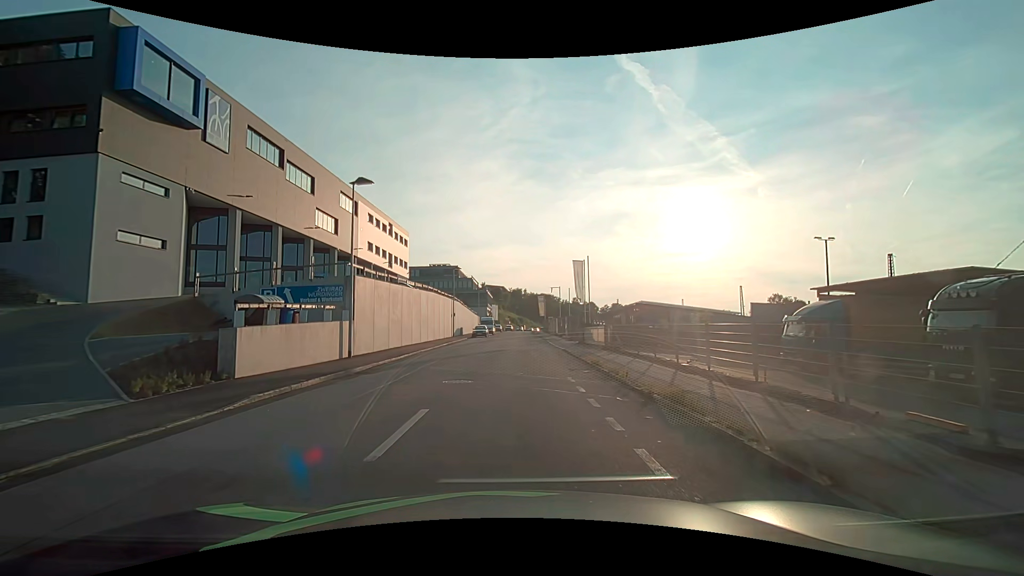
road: residential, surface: asphalt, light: Day
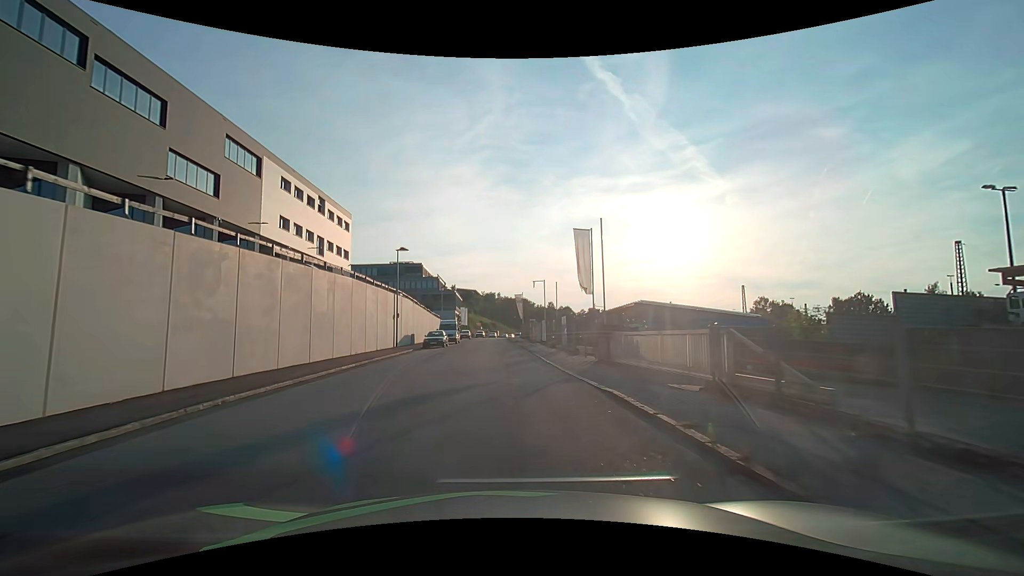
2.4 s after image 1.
(+0.1, +17.7) m; +3°
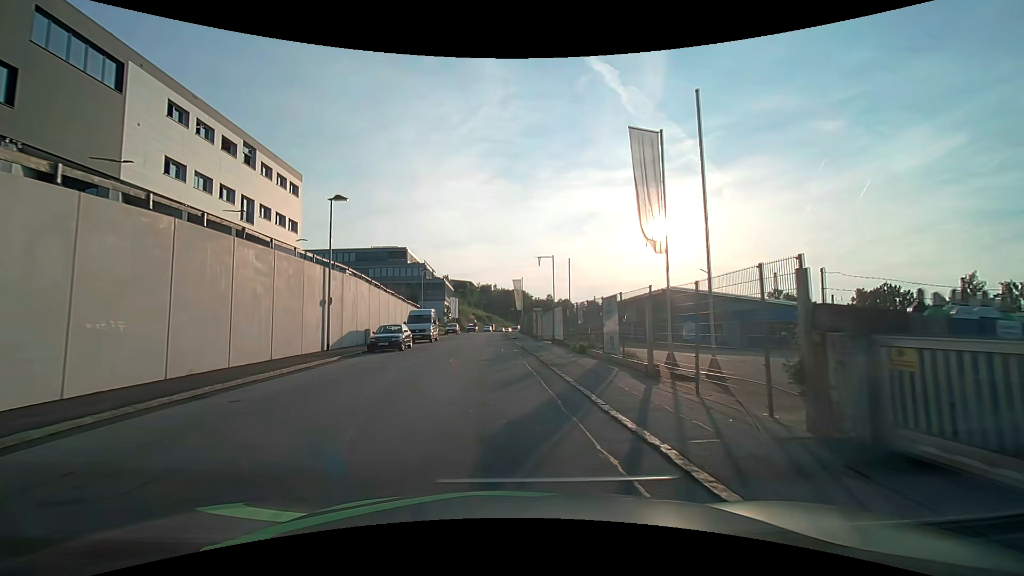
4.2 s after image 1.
(-0.1, +15.0) m; 0°
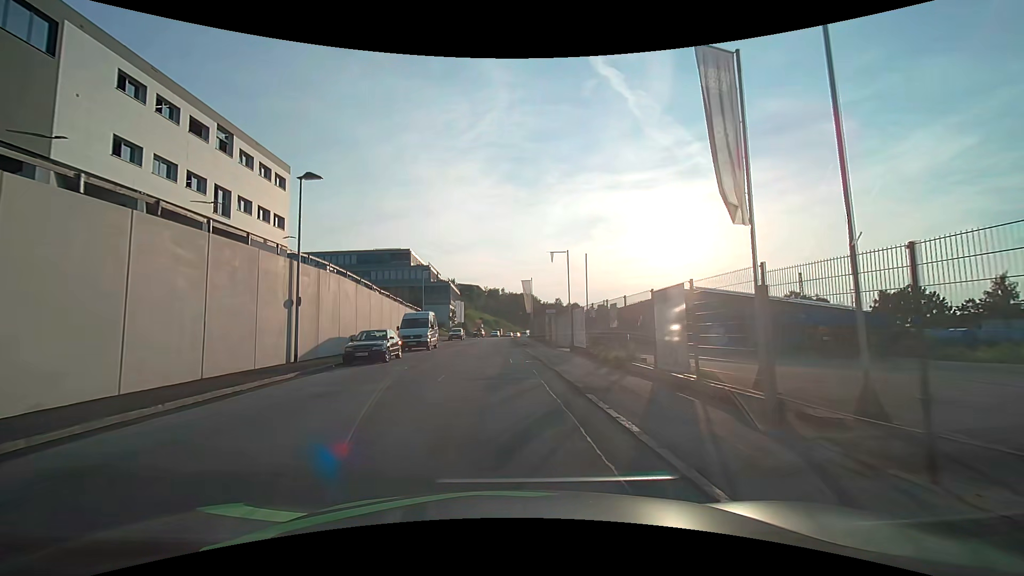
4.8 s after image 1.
(-0.1, +5.1) m; -1°
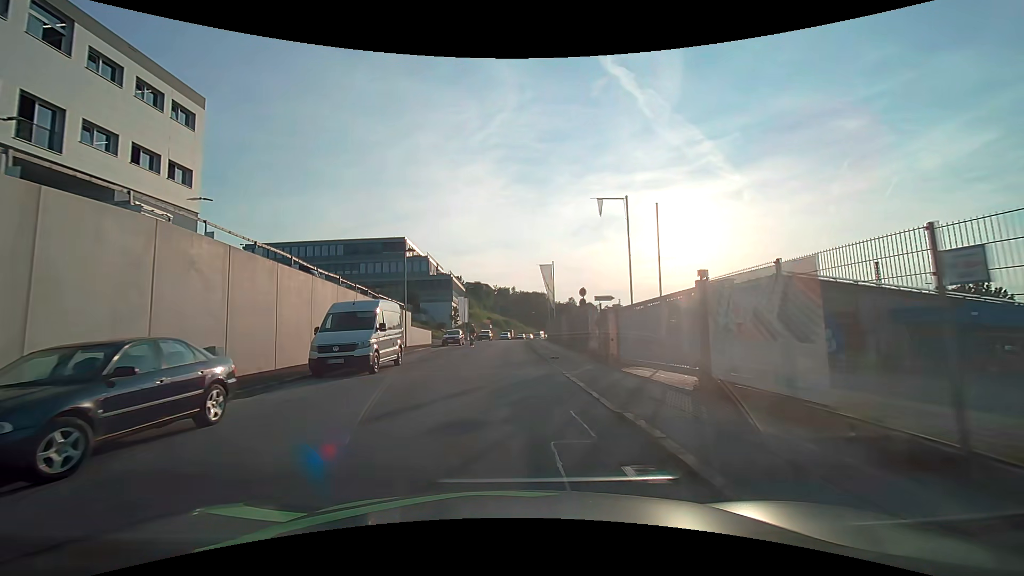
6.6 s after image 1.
(-0.3, +15.5) m; -2°
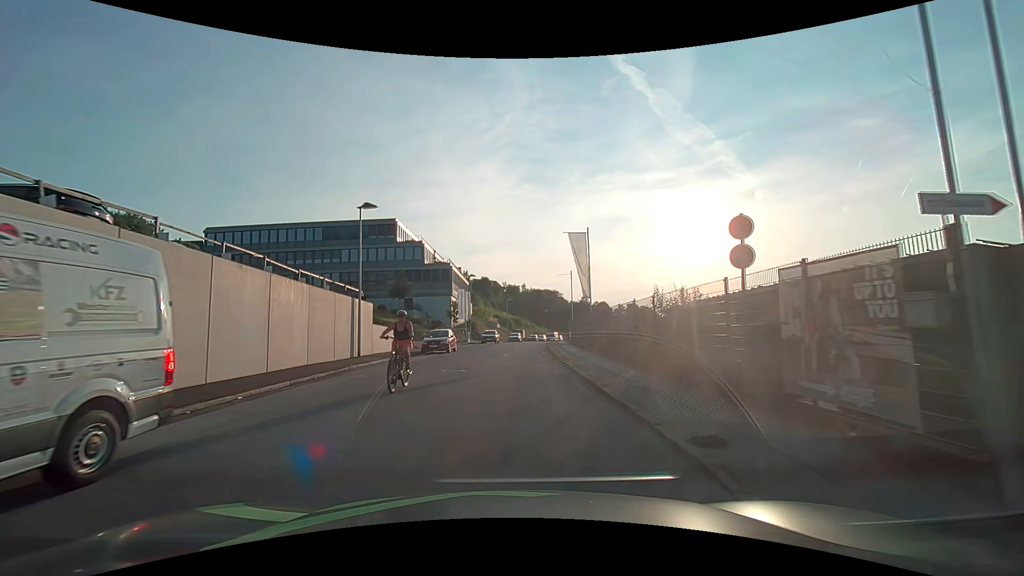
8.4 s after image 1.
(0.0, +15.1) m; 0°
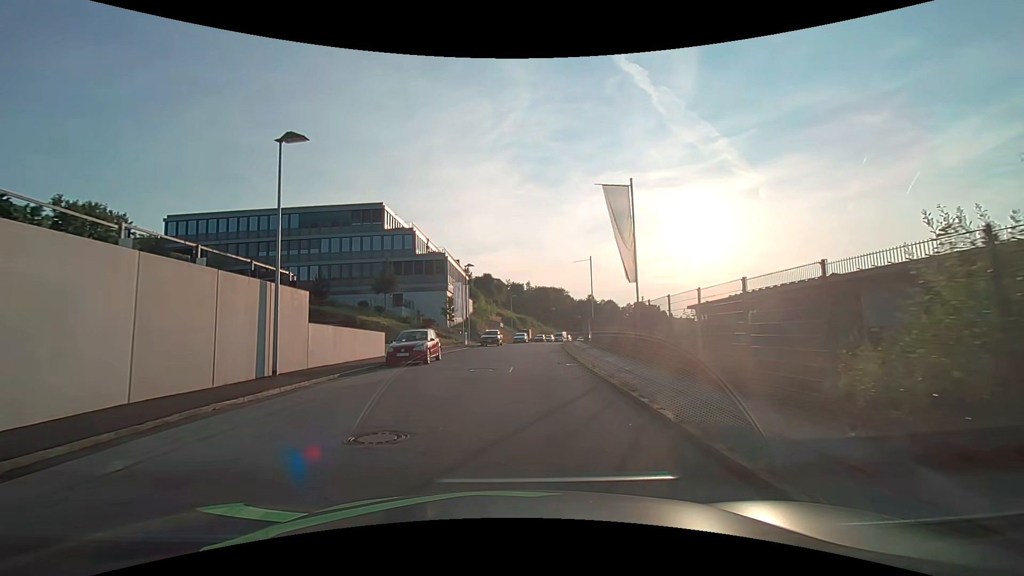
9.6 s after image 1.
(-0.2, +9.8) m; 0°
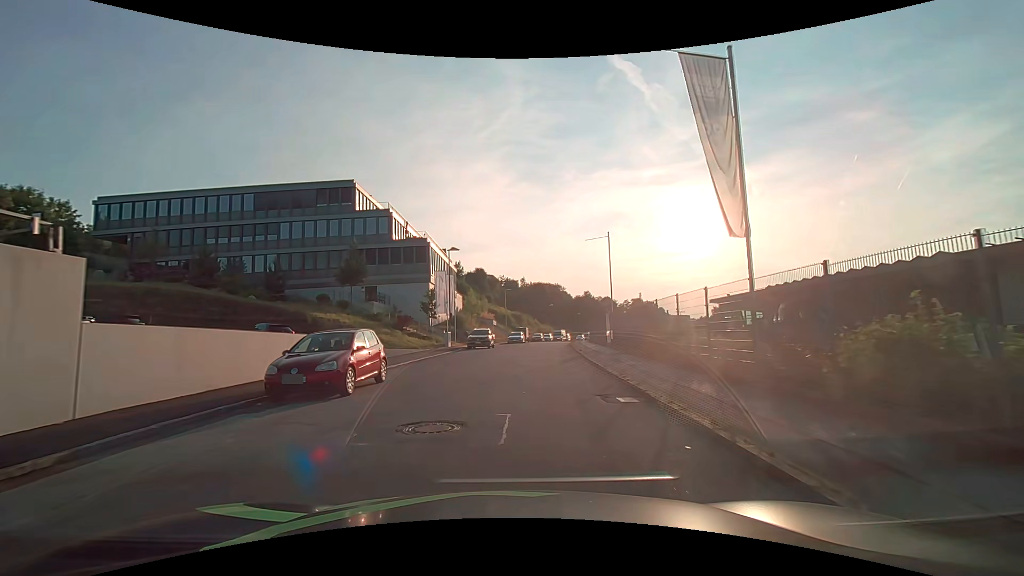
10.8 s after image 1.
(-0.1, +9.8) m; 0°
(0, +10) (+1, +20) (+1, +30) (+3, +40) (+4, +50) (+5, +60) (+7, +70) (+9, +79) (+11, +89) (+13, +99) m
